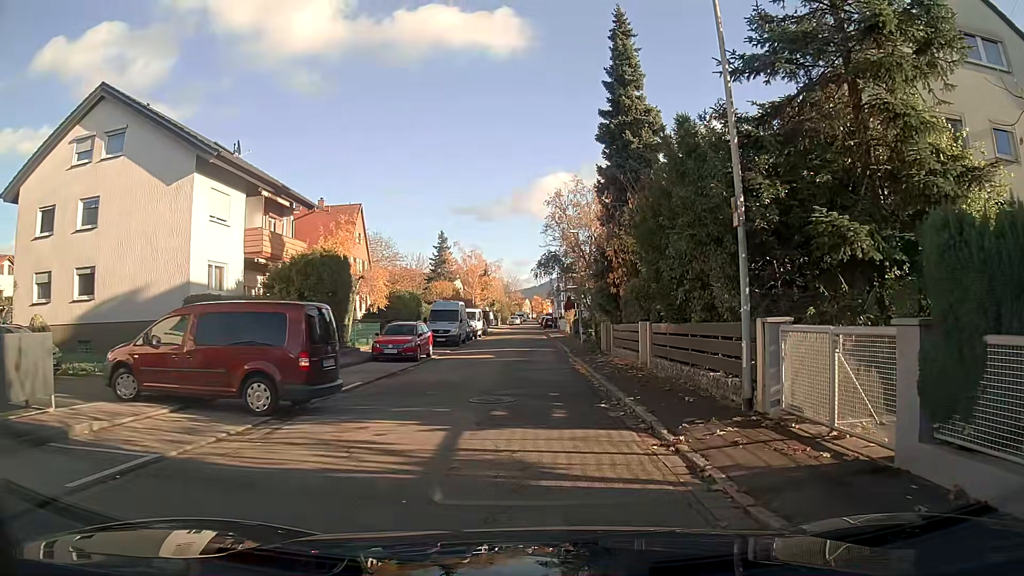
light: Day
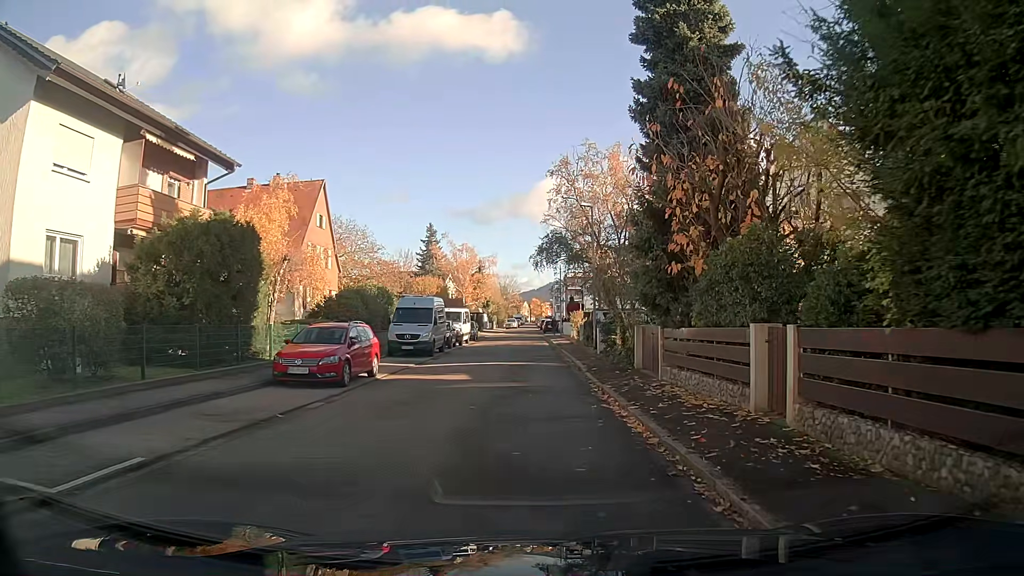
(-0.1, +9.8) m; -1°
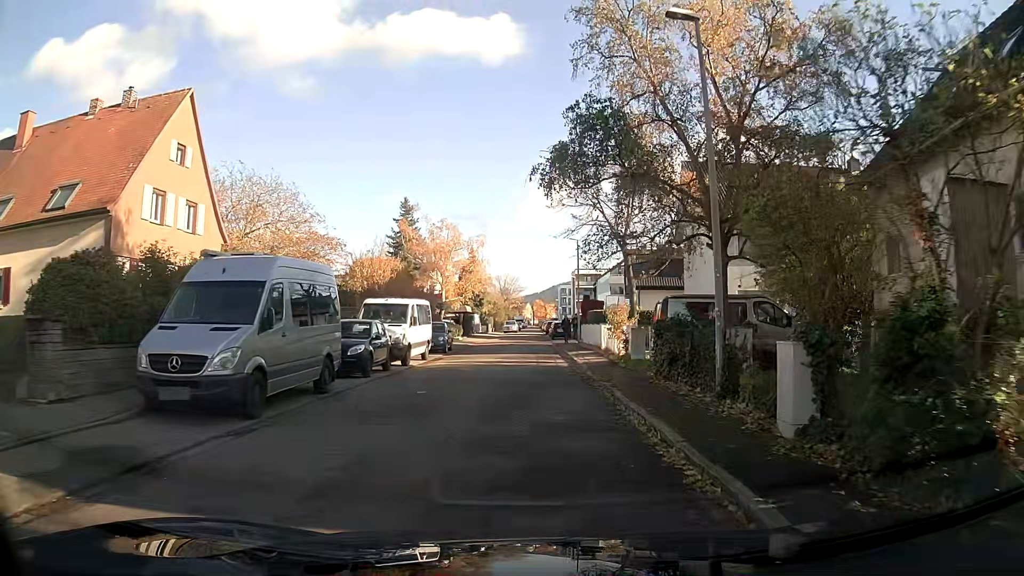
(0.0, +19.2) m; 0°
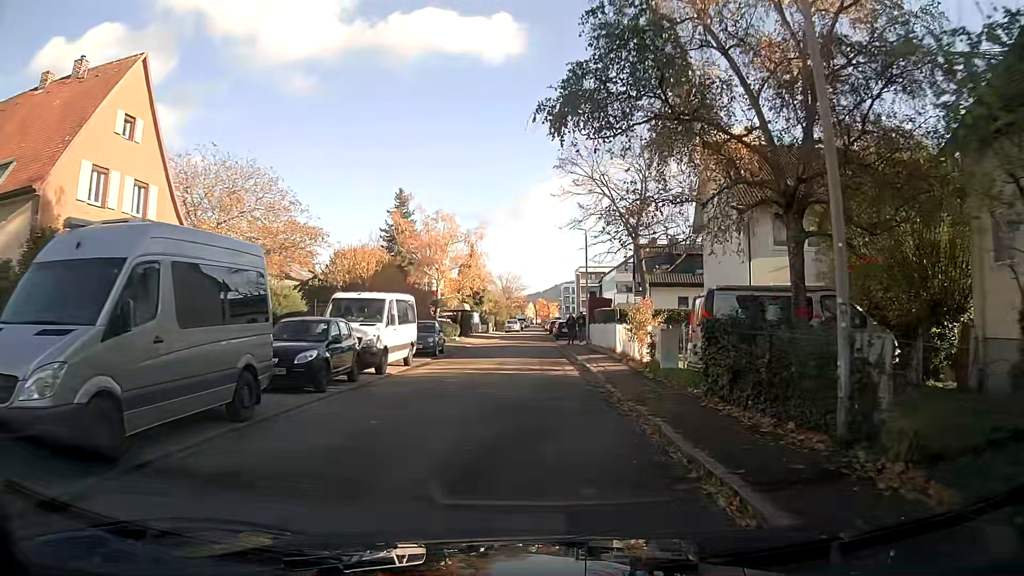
(0.0, +4.2) m; 0°
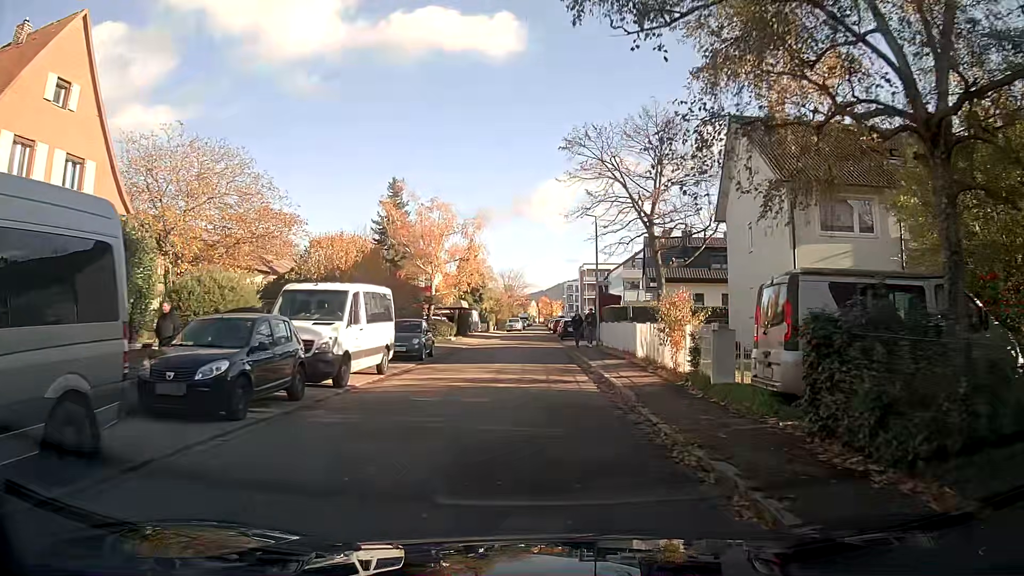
(0.0, +4.2) m; 0°
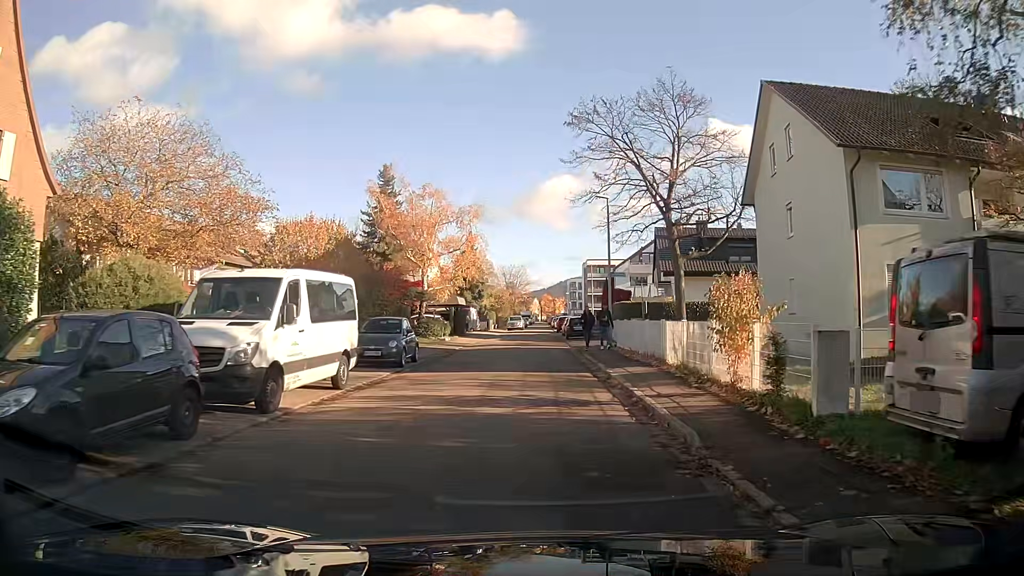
(0.0, +4.3) m; 0°
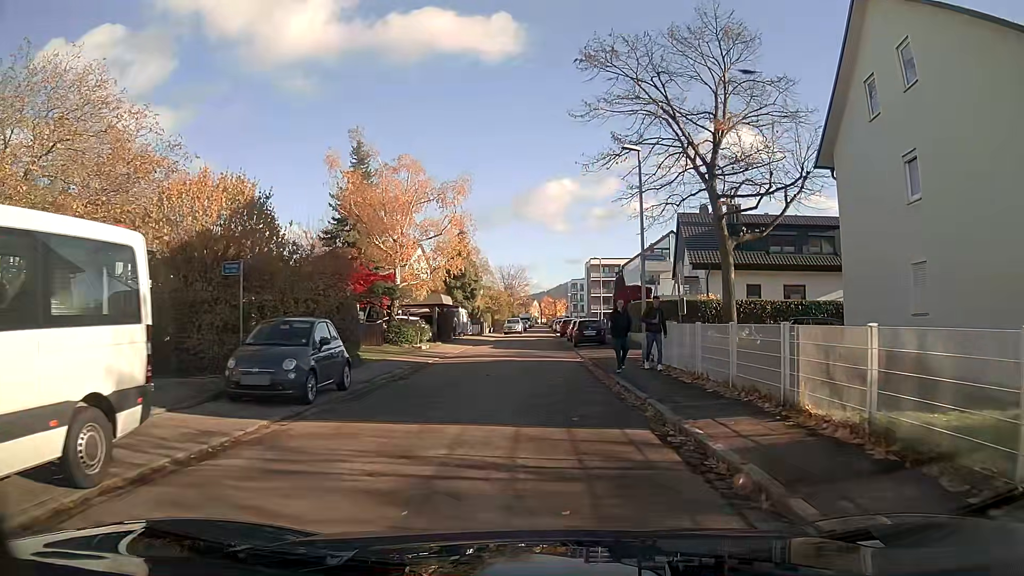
(0.0, +8.5) m; 0°
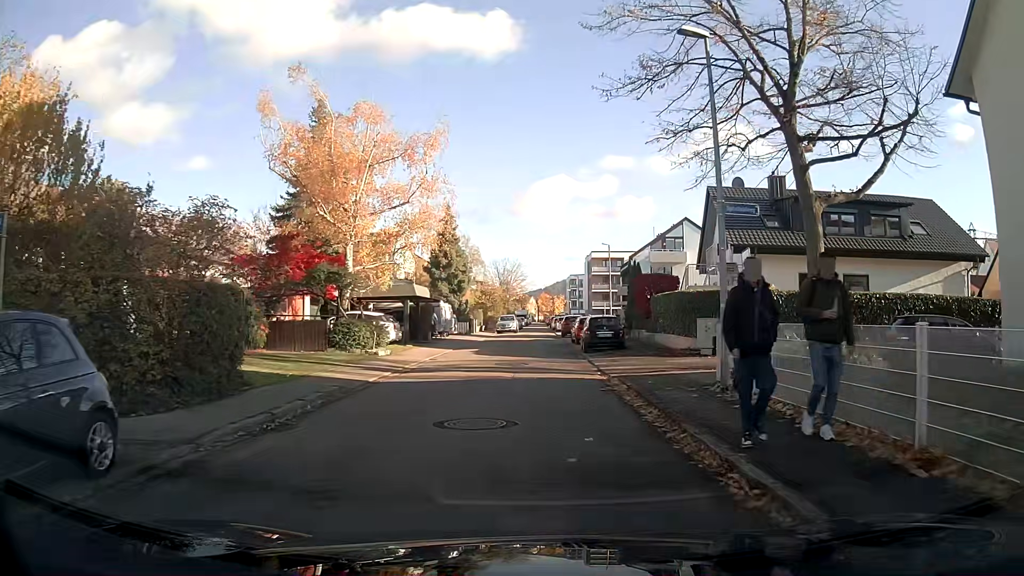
(0.0, +8.4) m; +1°
(0, +10) (0, +20) (0, +30) (0, +40) (0, +50) (0, +60) (0, +70) (0, +80) (0, +90) (0, +100) m
